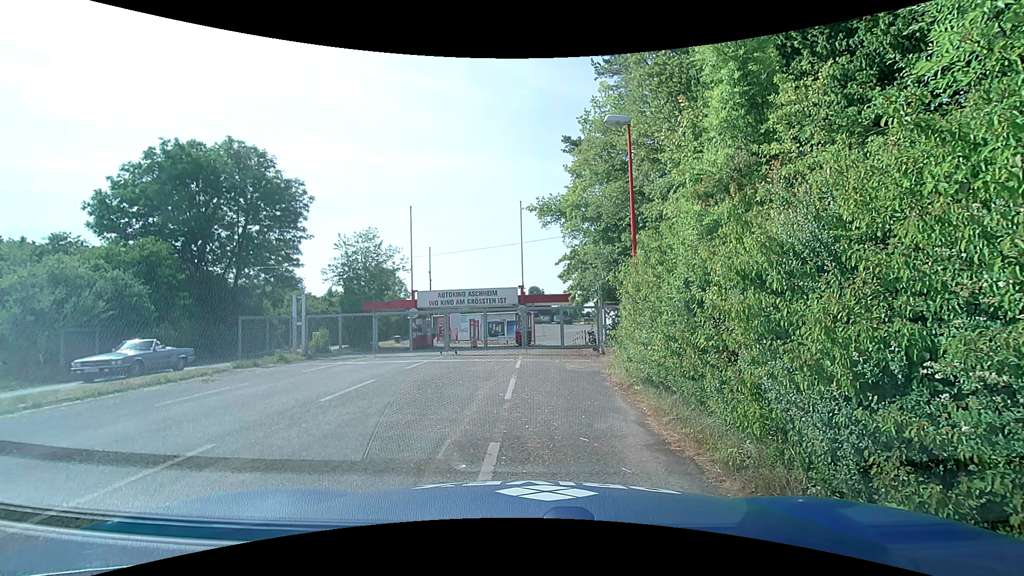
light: Day
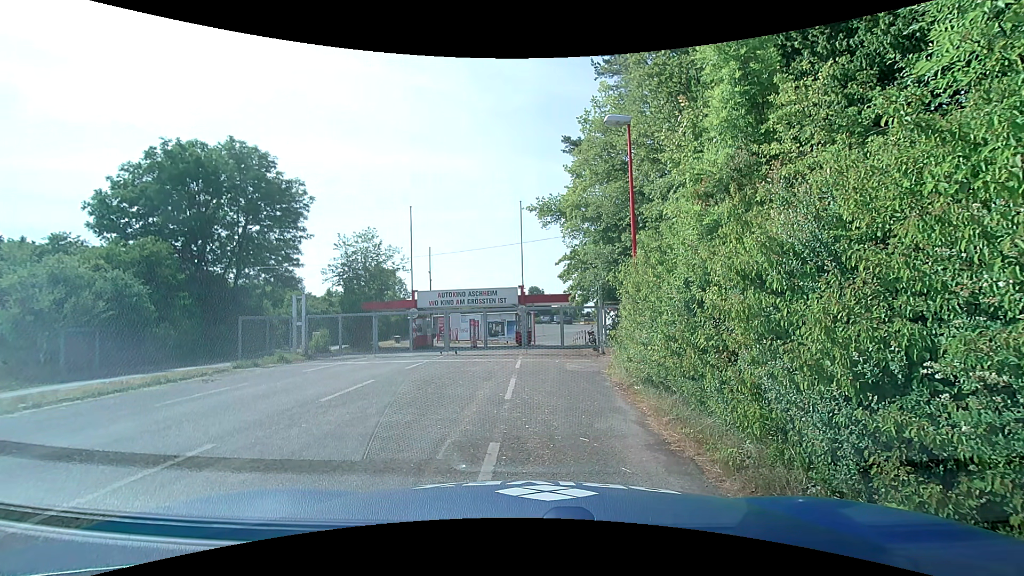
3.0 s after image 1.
(0.0, 0.0) m; 0°
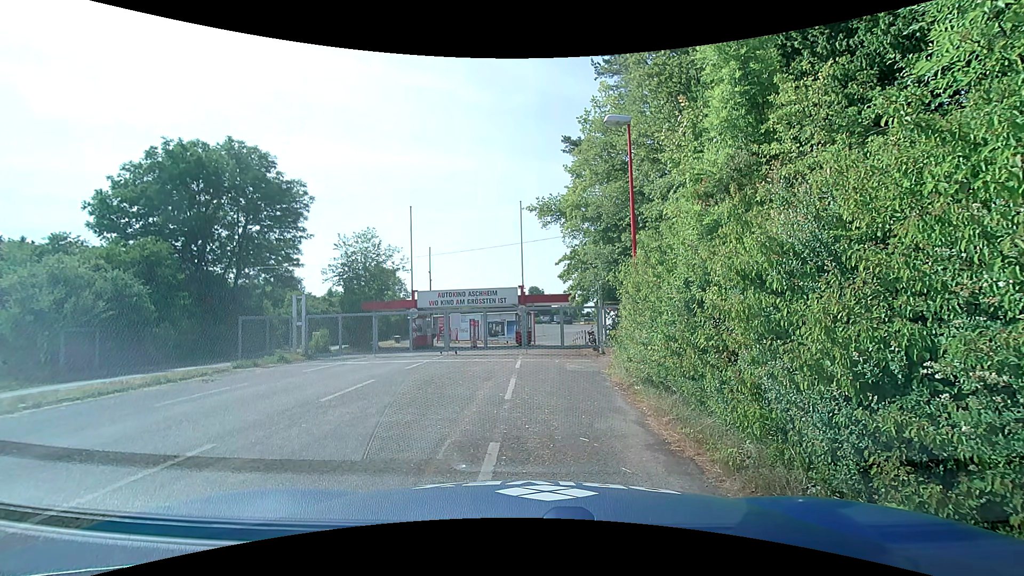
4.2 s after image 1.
(0.0, 0.0) m; 0°
